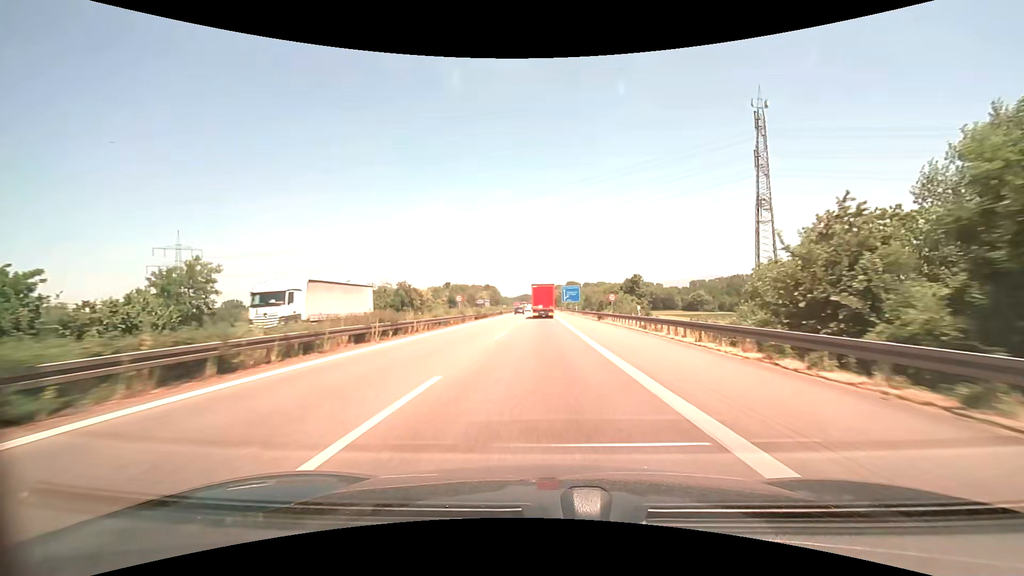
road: motorway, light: Day
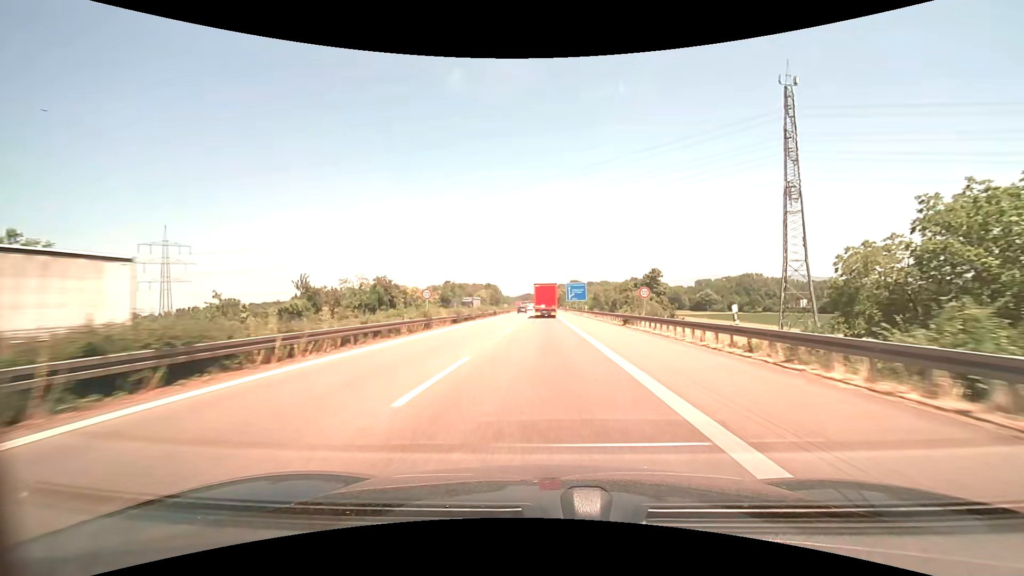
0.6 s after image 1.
(0.0, +14.3) m; 0°
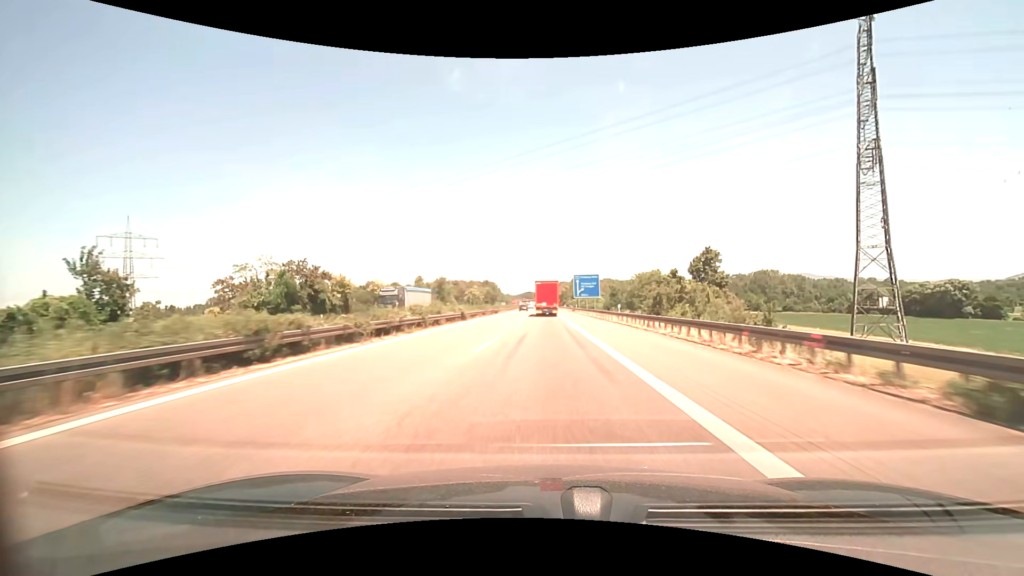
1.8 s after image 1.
(-0.1, +28.7) m; 0°
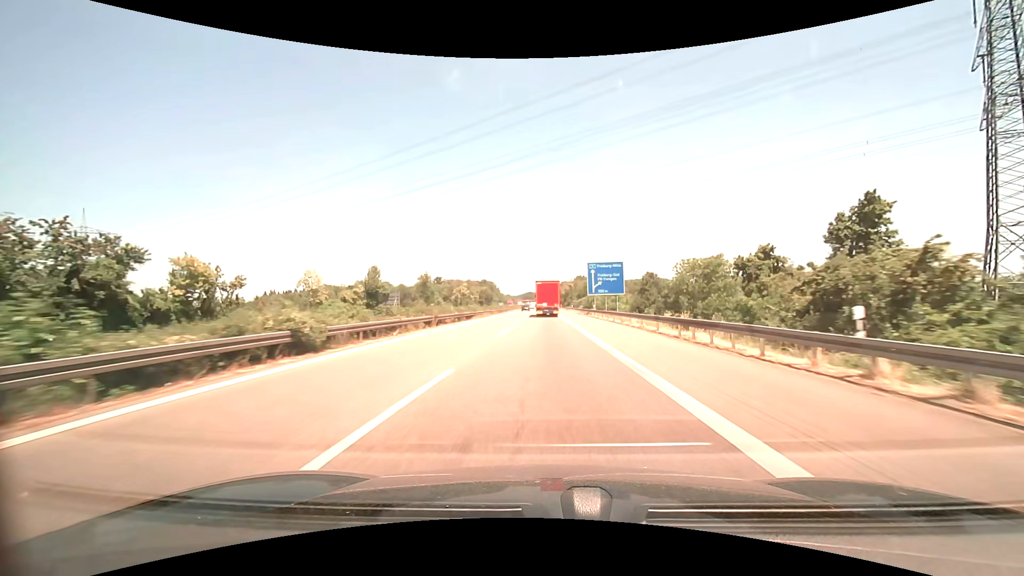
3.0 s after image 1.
(0.0, +28.7) m; 0°
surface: asphalt
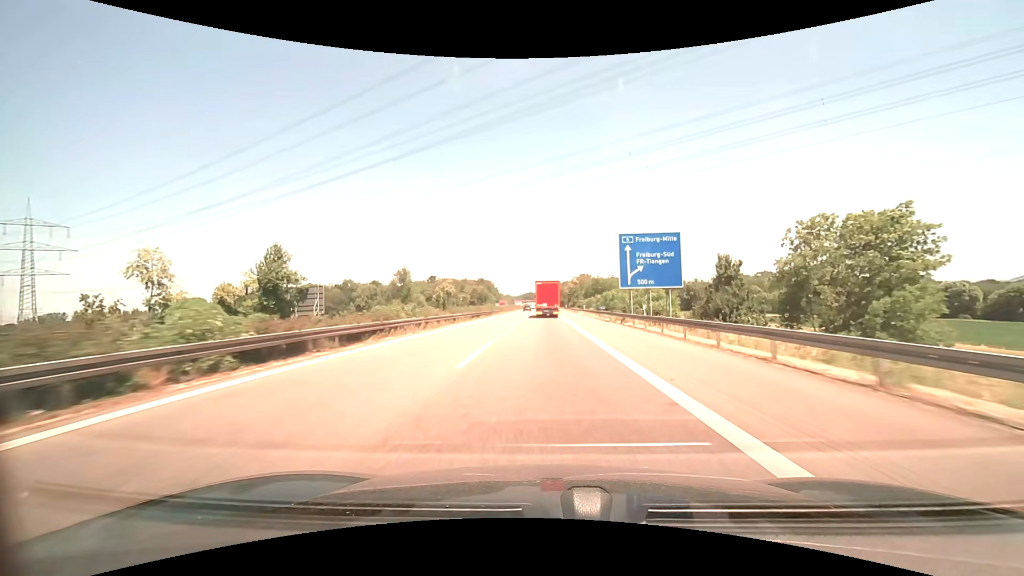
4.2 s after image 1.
(0.0, +28.5) m; 0°
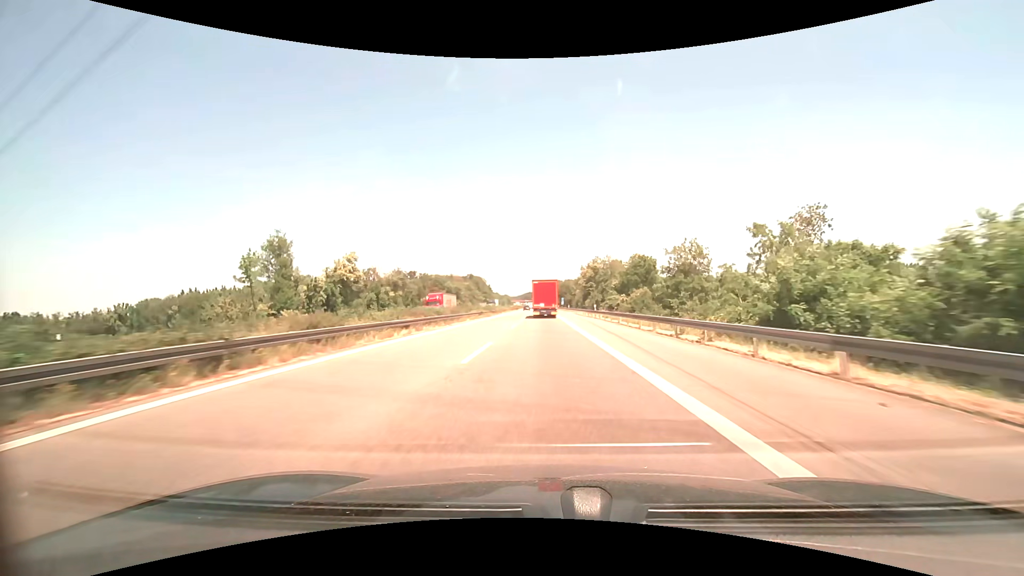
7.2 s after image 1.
(0.0, +71.2) m; 0°
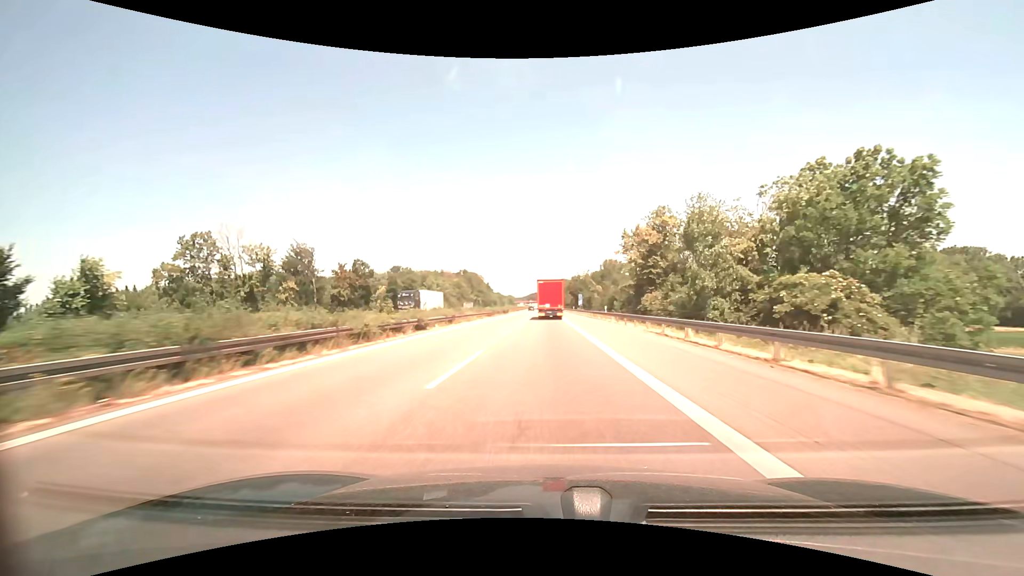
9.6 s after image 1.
(-0.1, +57.4) m; -1°
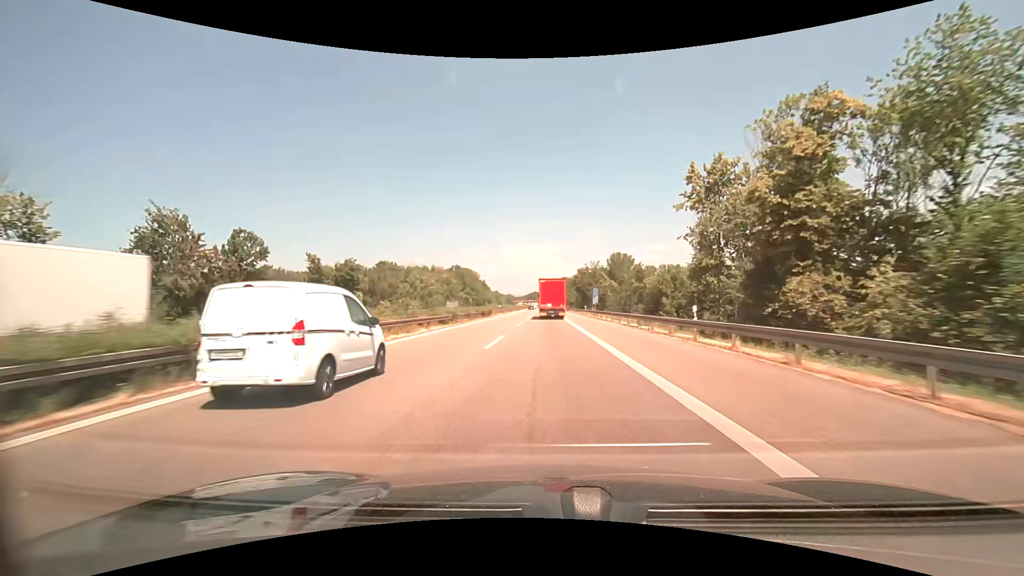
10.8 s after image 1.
(0.0, +28.7) m; 0°
(0, +10) (0, +20) (0, +30) (0, +40) (0, +50) (0, +60) (0, +70) (0, +80) (0, +90) (0, +100) m
